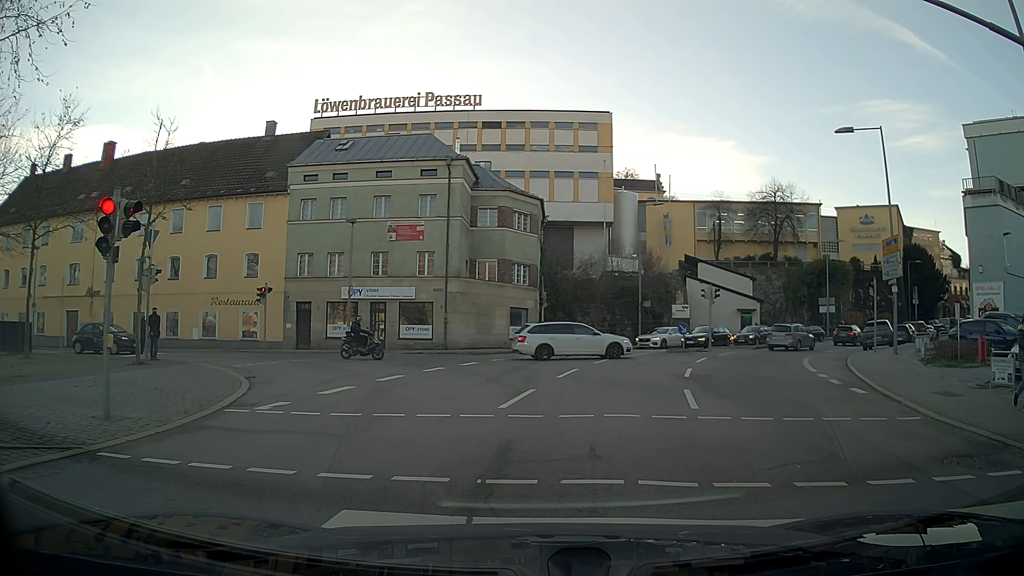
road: residential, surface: asphalt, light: Day
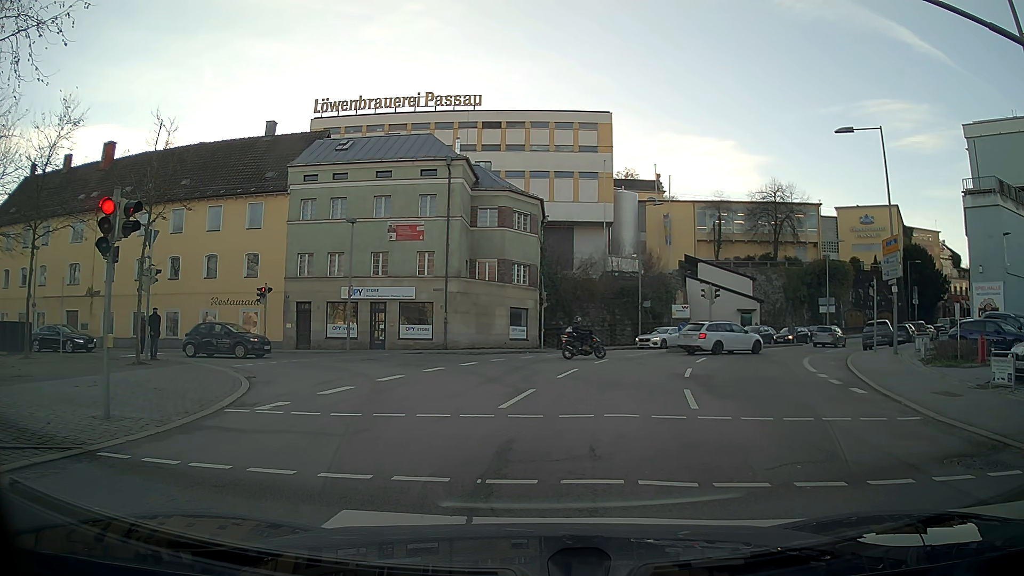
(0.0, 0.0) m; 0°
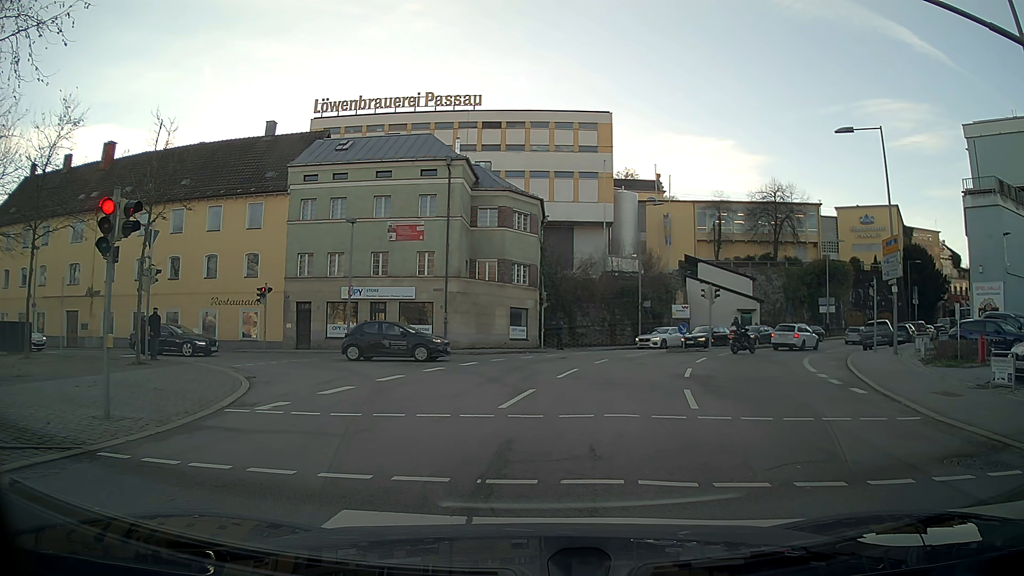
(0.0, 0.0) m; 0°
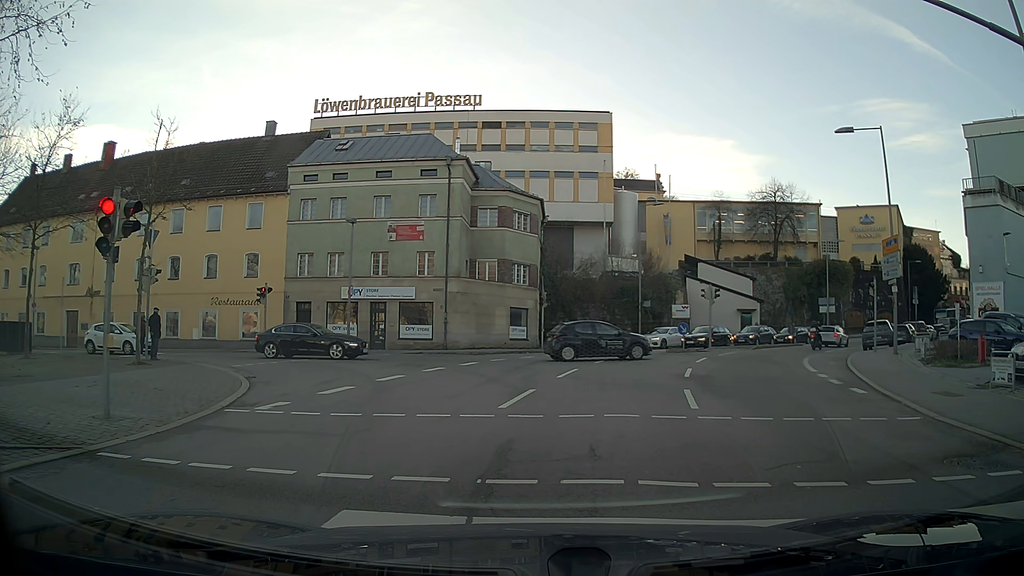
(0.0, 0.0) m; 0°
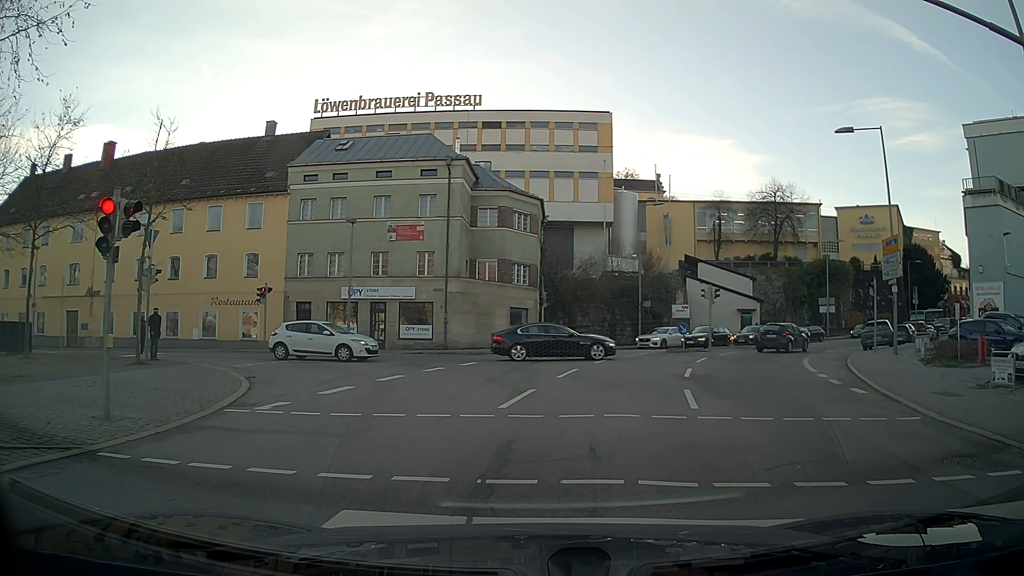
(0.0, 0.0) m; 0°
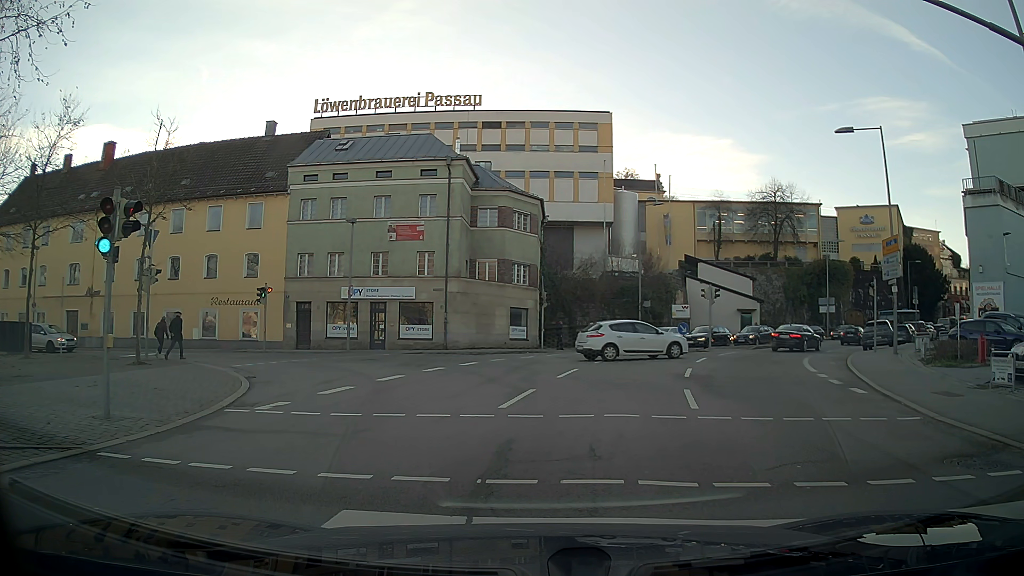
(0.0, 0.0) m; 0°
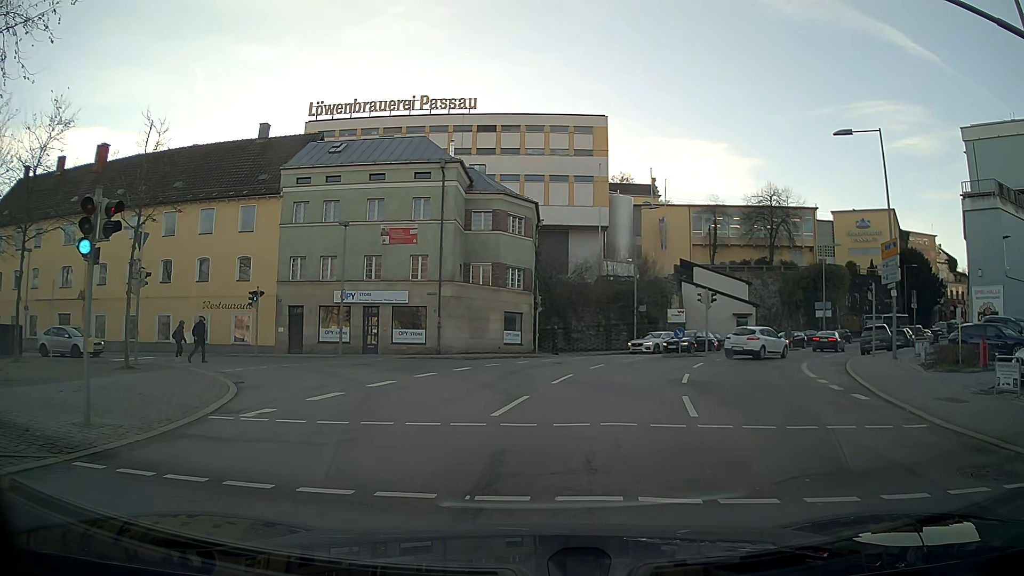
(0.0, +0.4) m; 0°
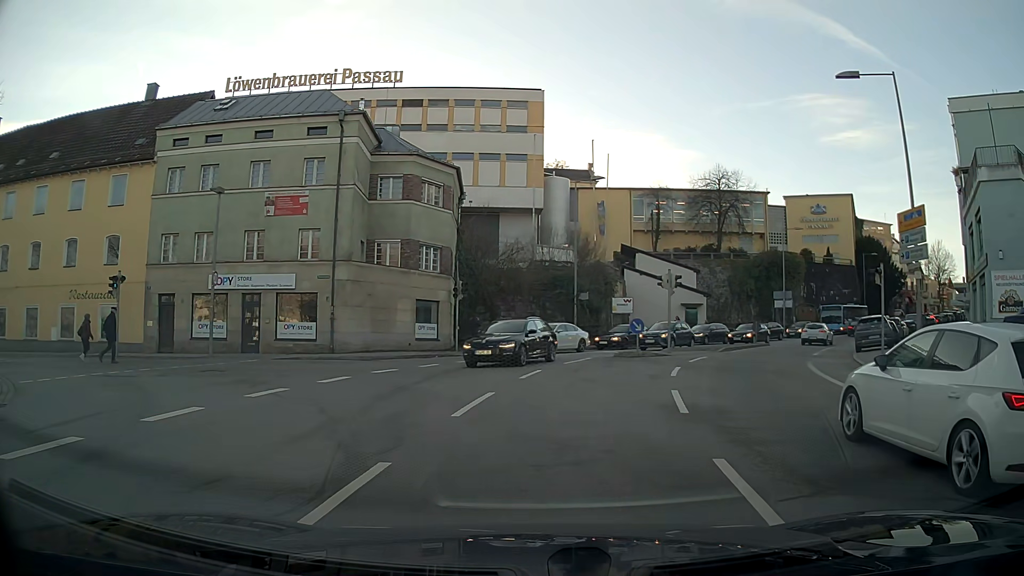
(+0.4, +7.4) m; +5°
